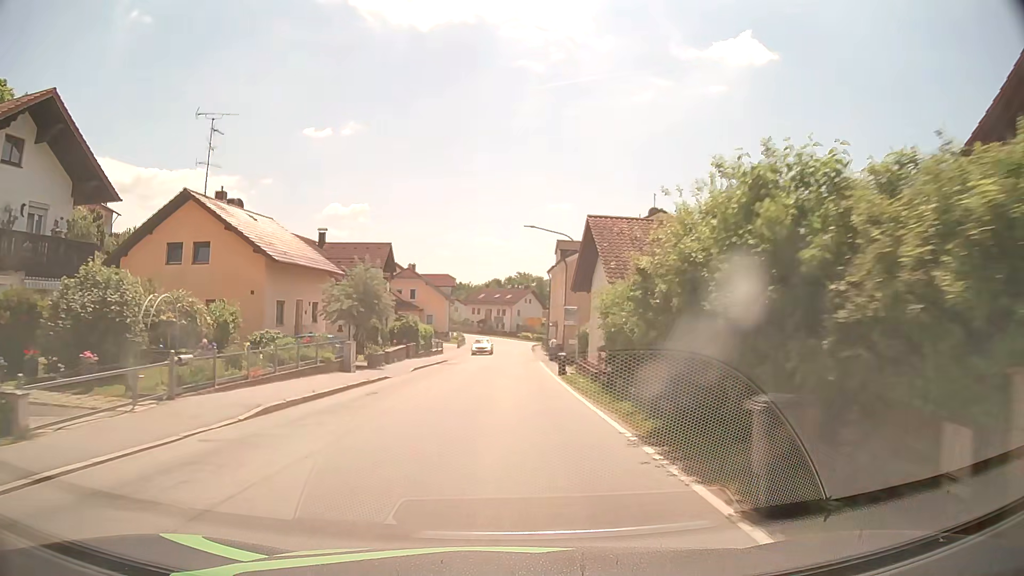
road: secondary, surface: asphalt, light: Day
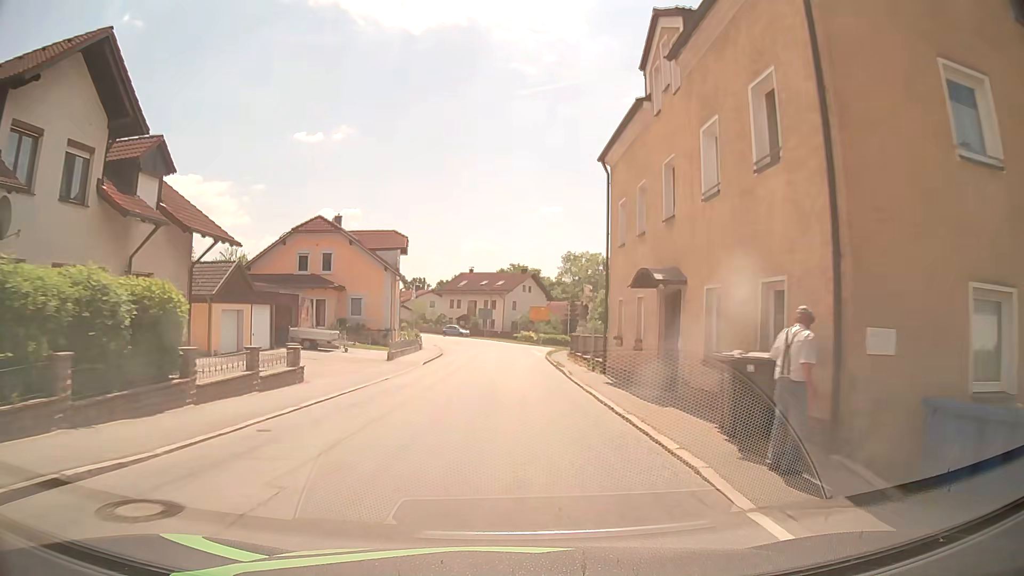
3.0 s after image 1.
(+0.4, +38.2) m; 0°
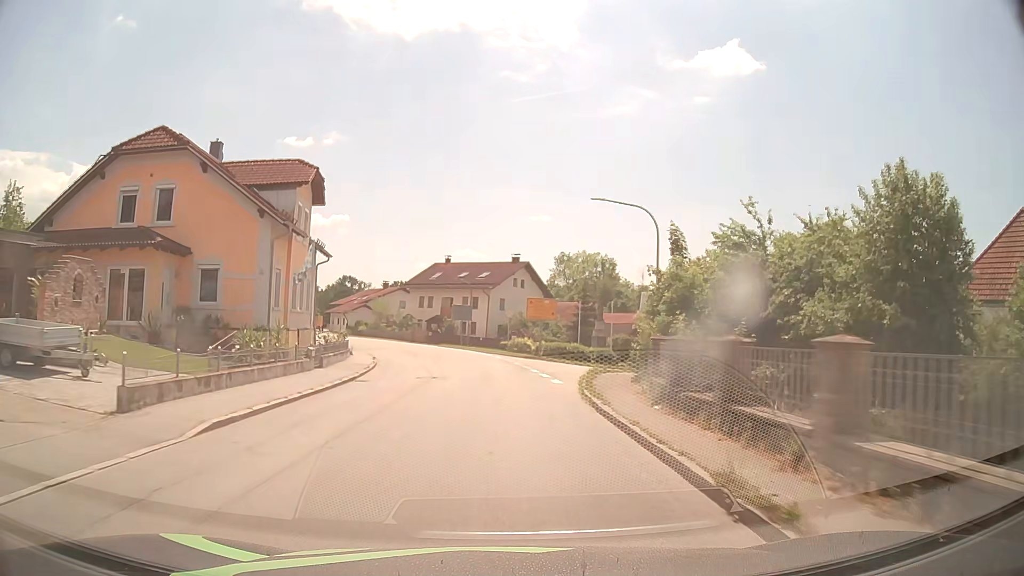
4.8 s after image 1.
(+0.3, +22.7) m; 0°
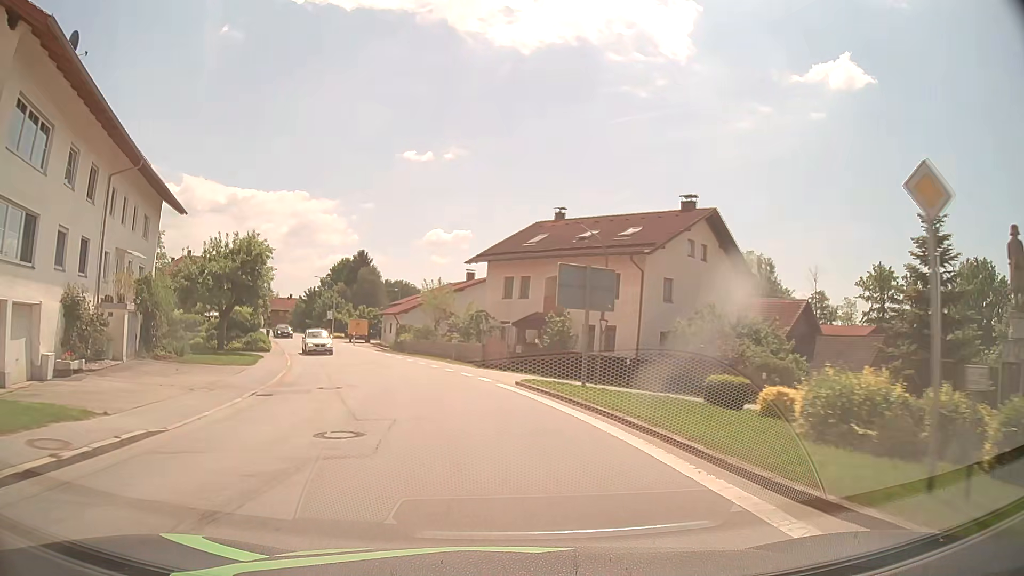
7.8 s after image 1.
(-1.6, +37.7) m; -9°
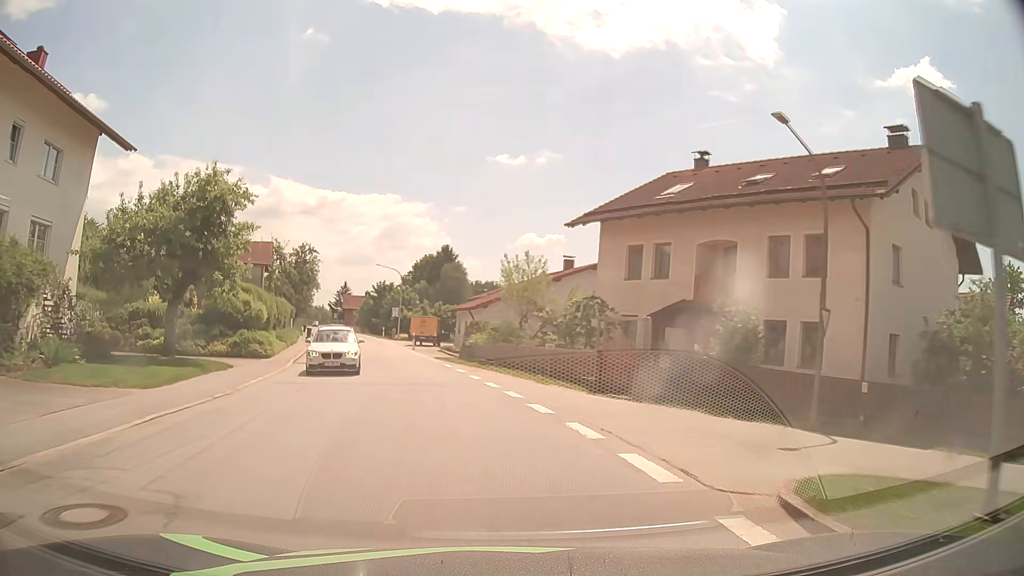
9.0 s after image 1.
(-1.1, +15.0) m; -8°
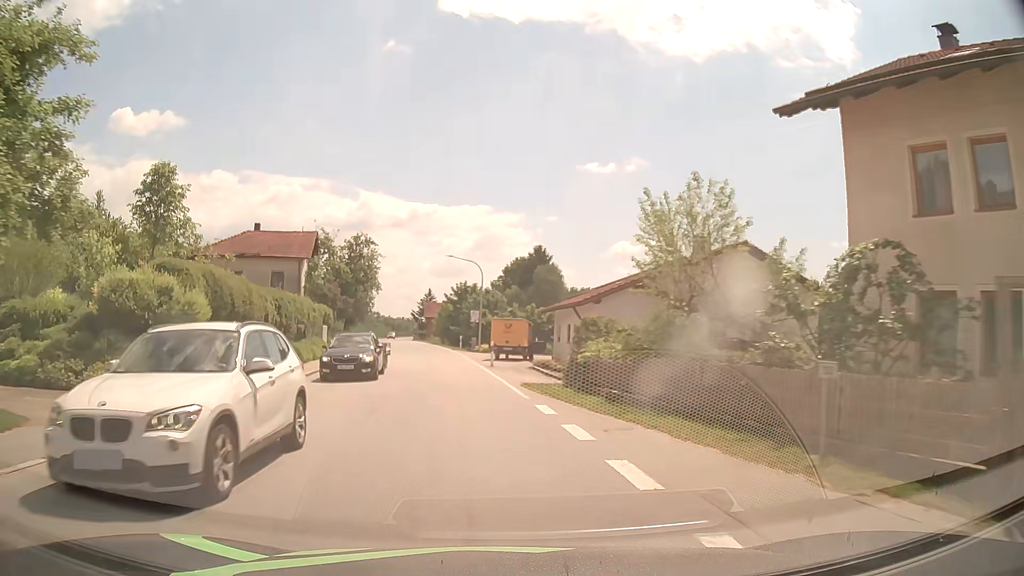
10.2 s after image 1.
(-1.1, +15.0) m; -8°
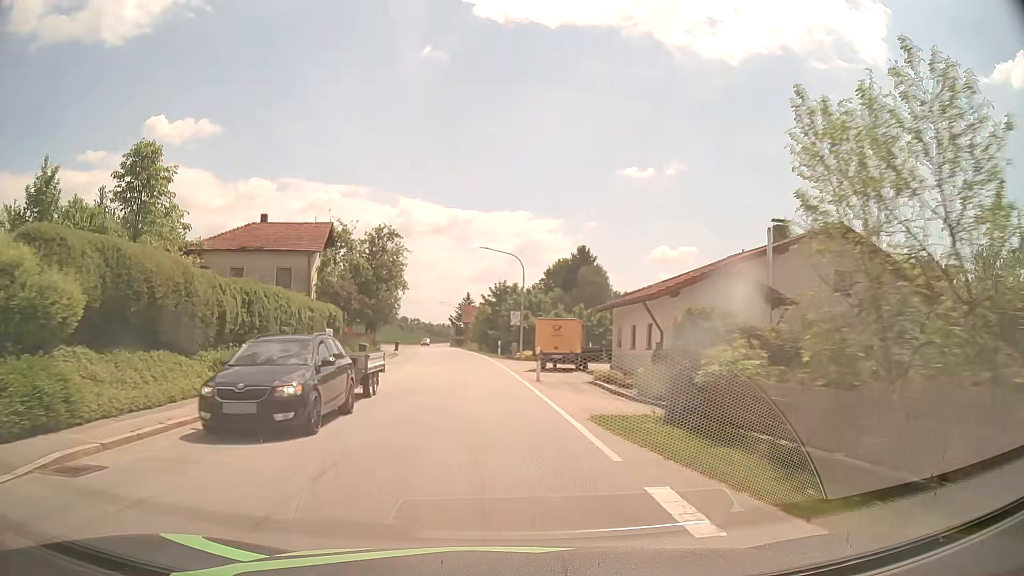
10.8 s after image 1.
(-0.2, +7.5) m; -4°
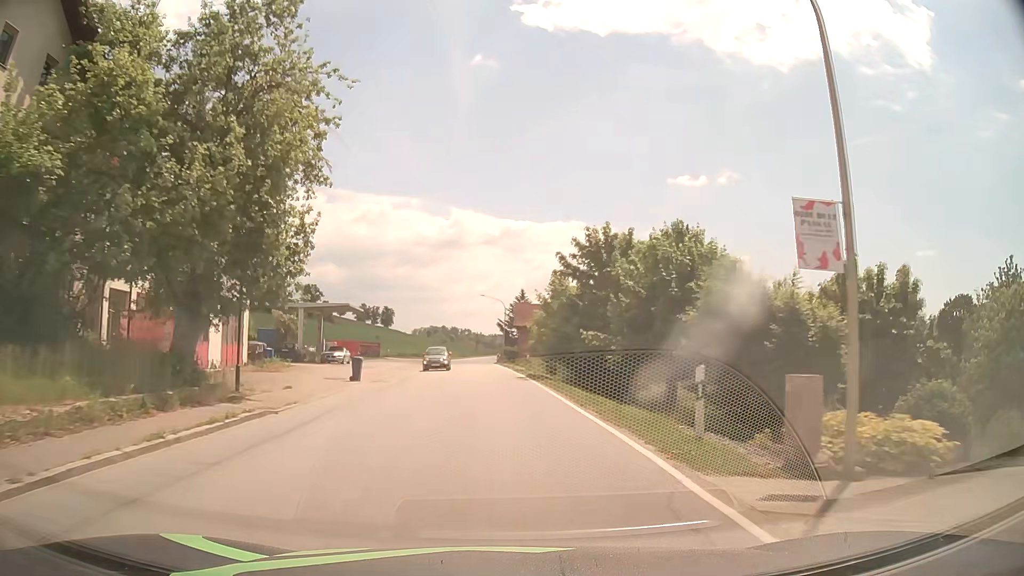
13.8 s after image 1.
(-2.1, +37.5) m; -4°
